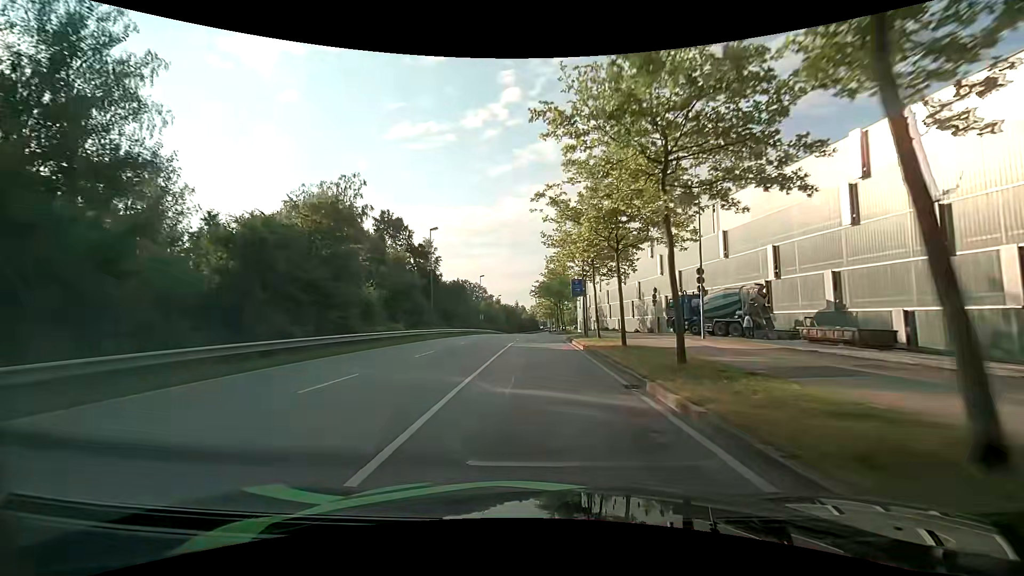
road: secondary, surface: asphalt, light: Day
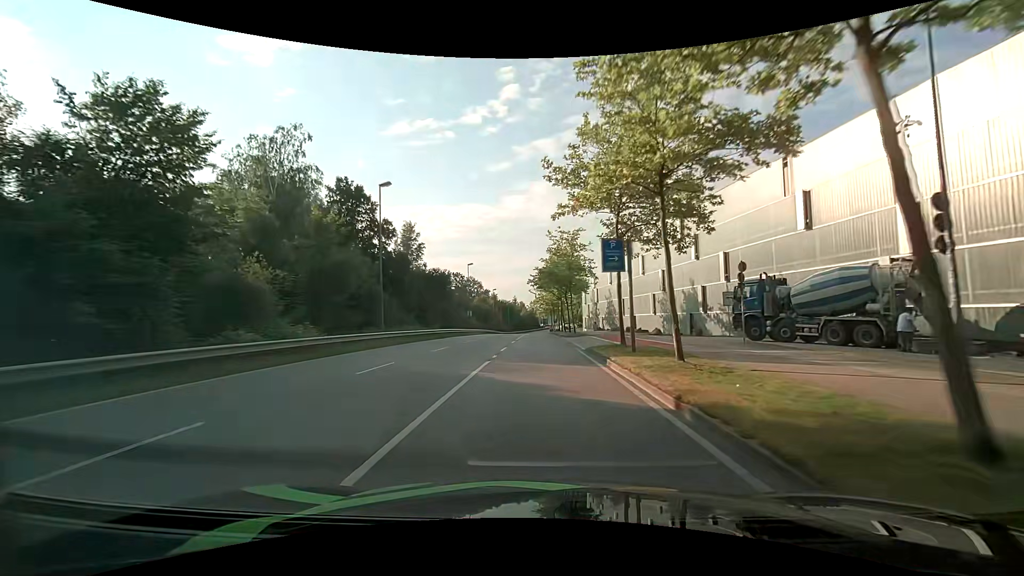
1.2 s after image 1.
(+0.1, +14.9) m; 0°
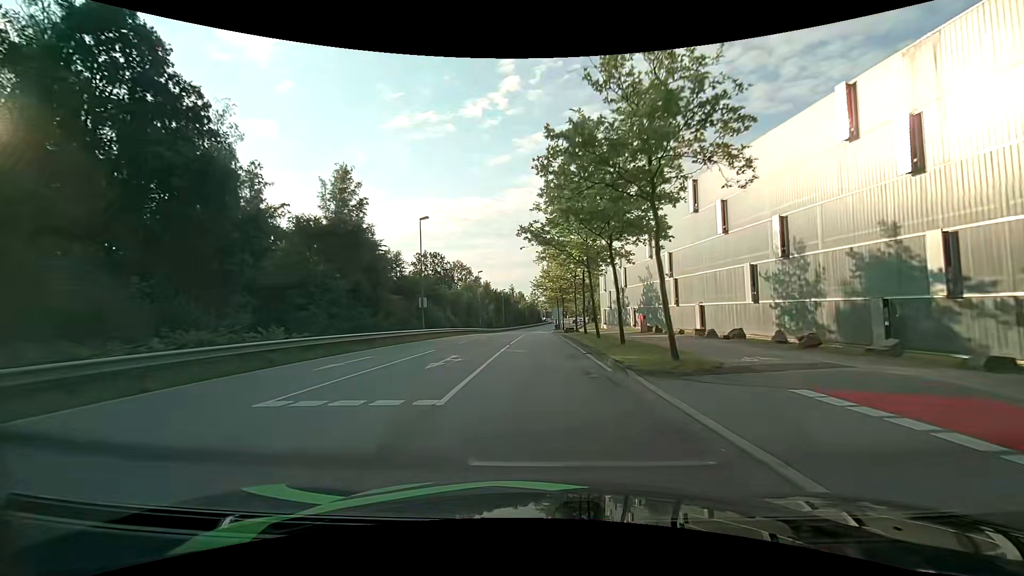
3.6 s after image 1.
(0.0, +29.8) m; 0°
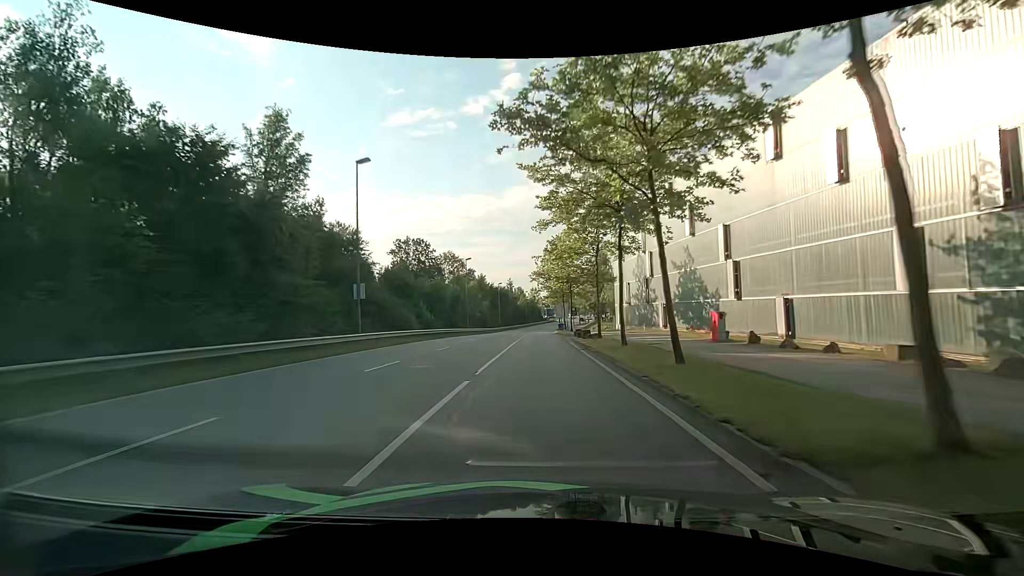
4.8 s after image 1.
(-0.1, +15.0) m; 0°
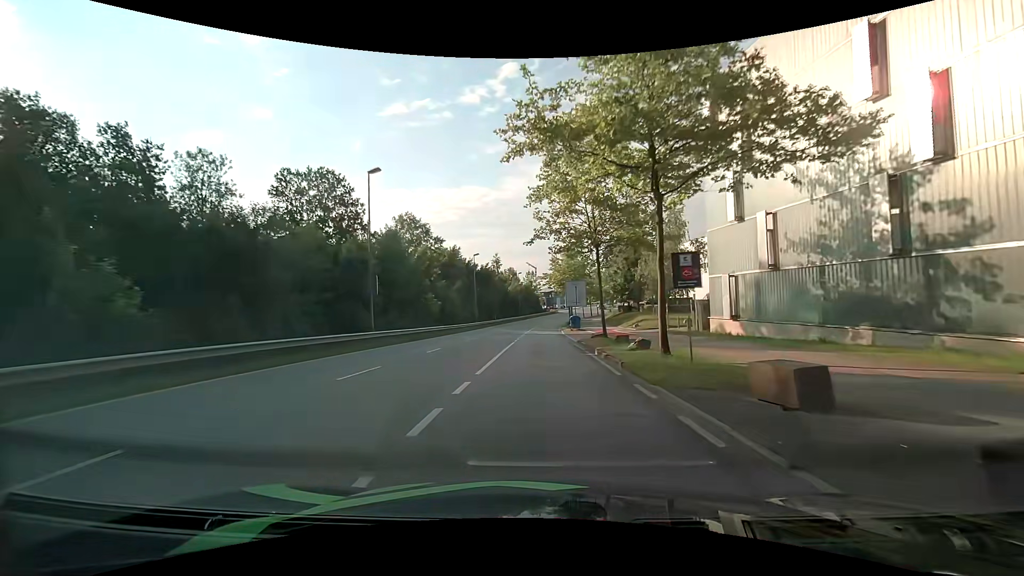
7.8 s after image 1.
(-0.1, +37.9) m; 0°
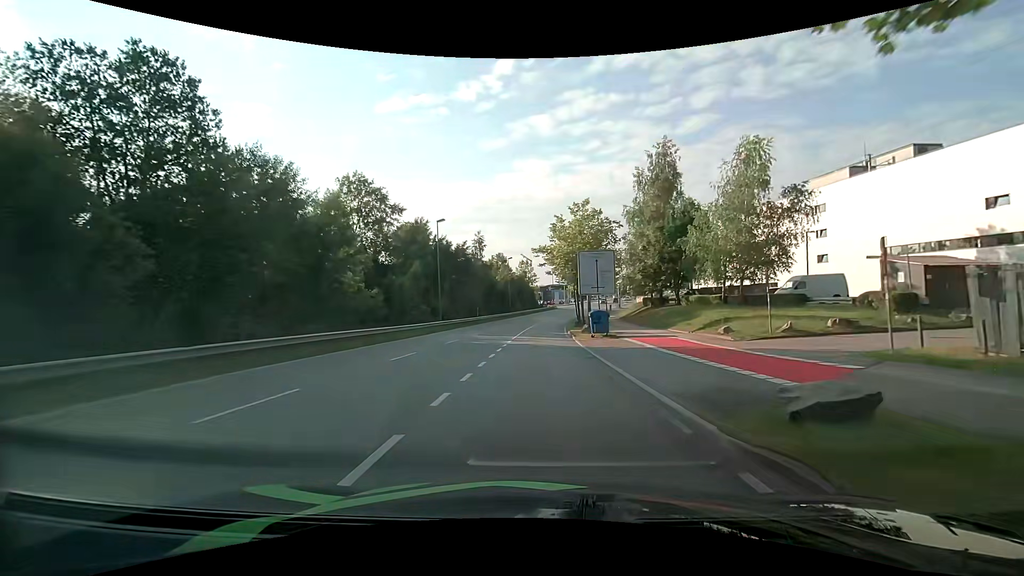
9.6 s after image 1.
(+0.2, +22.5) m; +1°
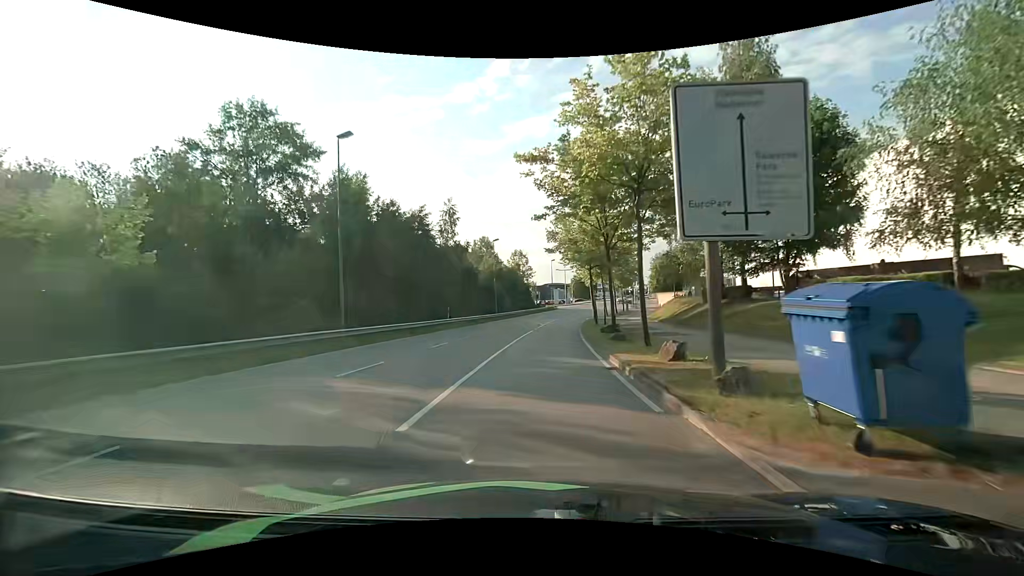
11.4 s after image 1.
(0.0, +22.5) m; 0°
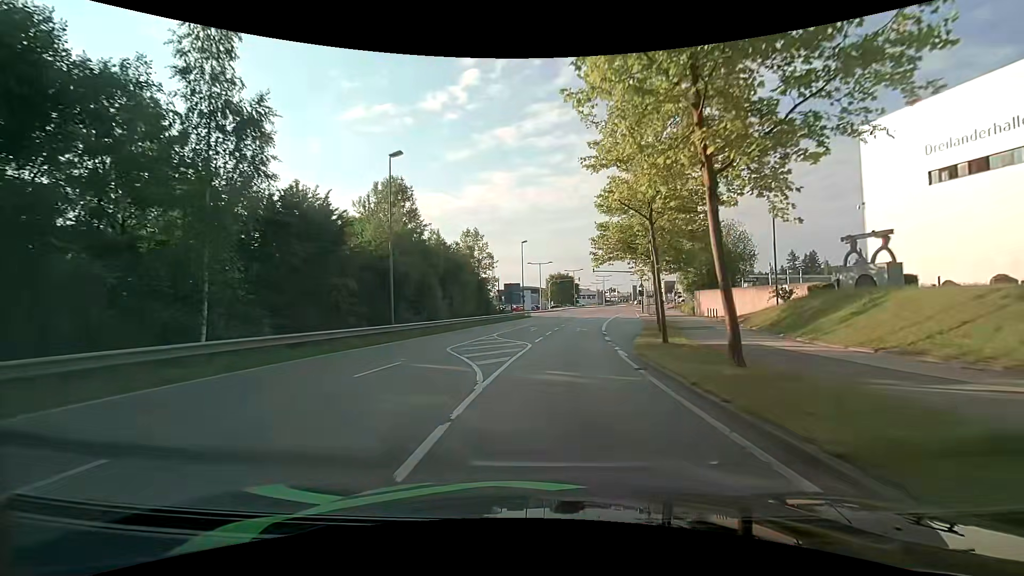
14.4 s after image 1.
(+0.7, +36.3) m; +4°
(0, +10) (+1, +20) (+1, +30) (+3, +40) (+4, +50) (+6, +60) (+8, +69) (+11, +79) (+13, +89) (+16, +98) m
